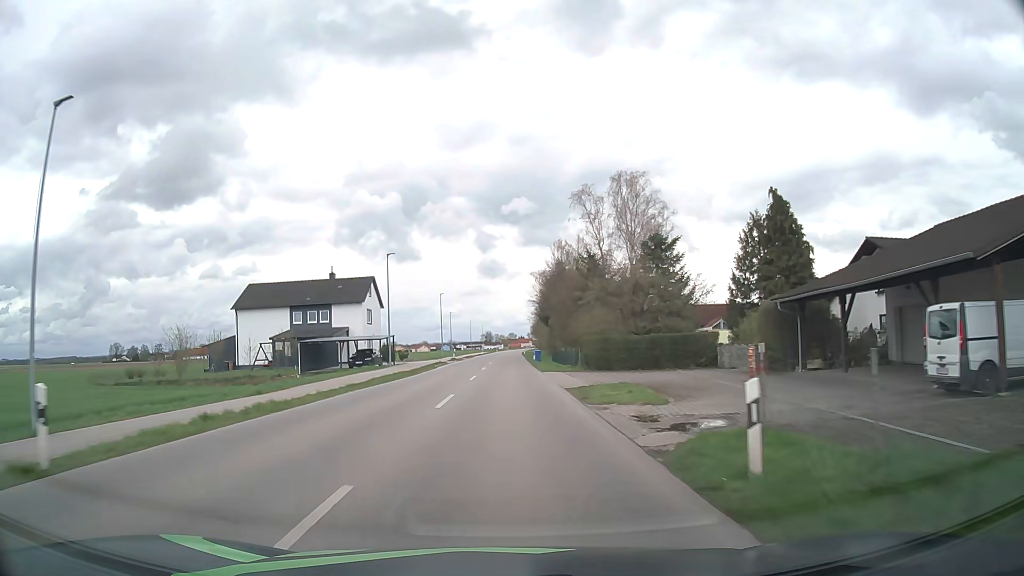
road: secondary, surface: asphalt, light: Day
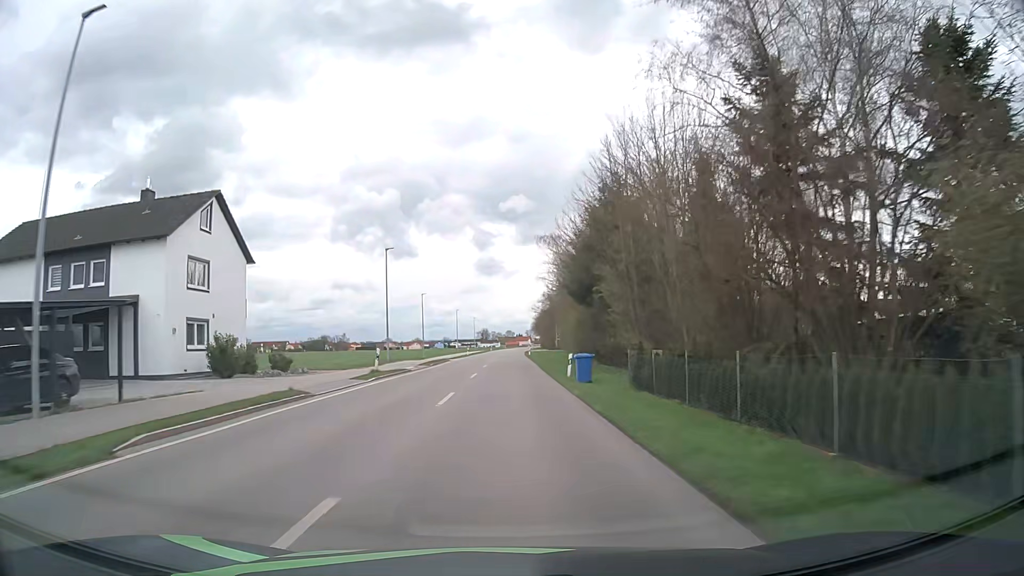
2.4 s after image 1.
(0.0, +38.5) m; 0°
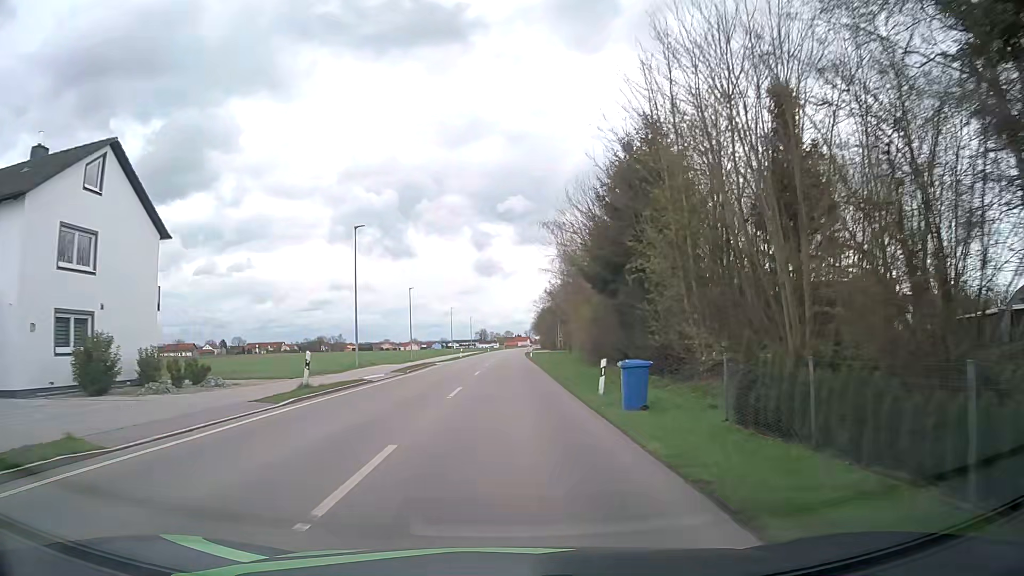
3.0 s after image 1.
(0.0, +9.7) m; 0°
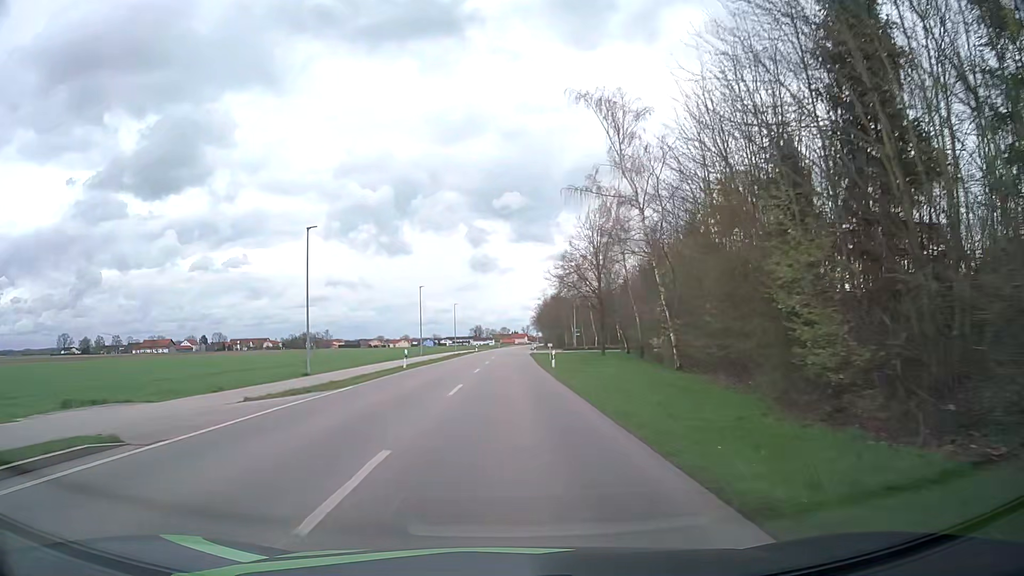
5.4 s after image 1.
(+0.1, +38.4) m; 0°
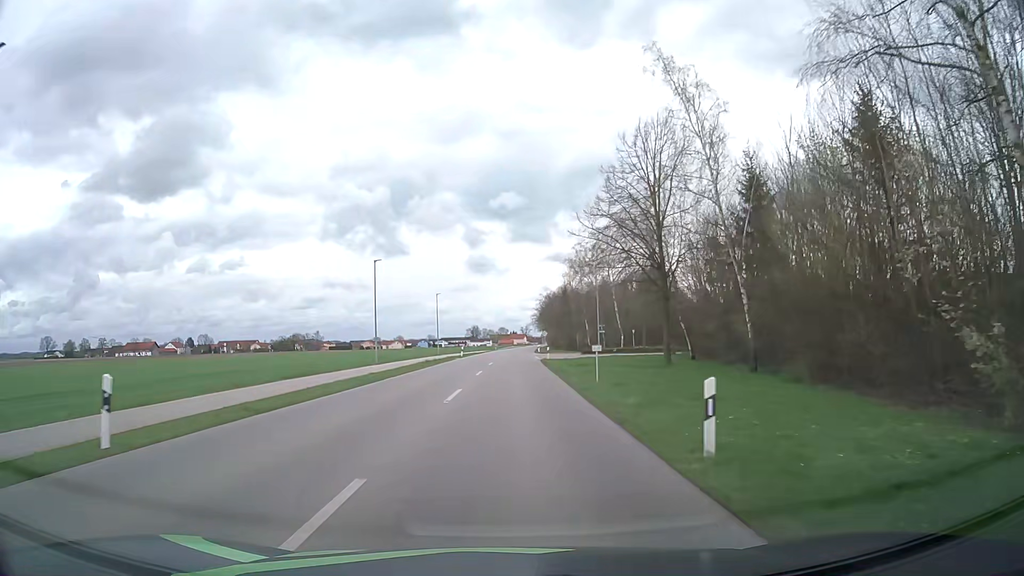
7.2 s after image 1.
(0.0, +26.6) m; 0°
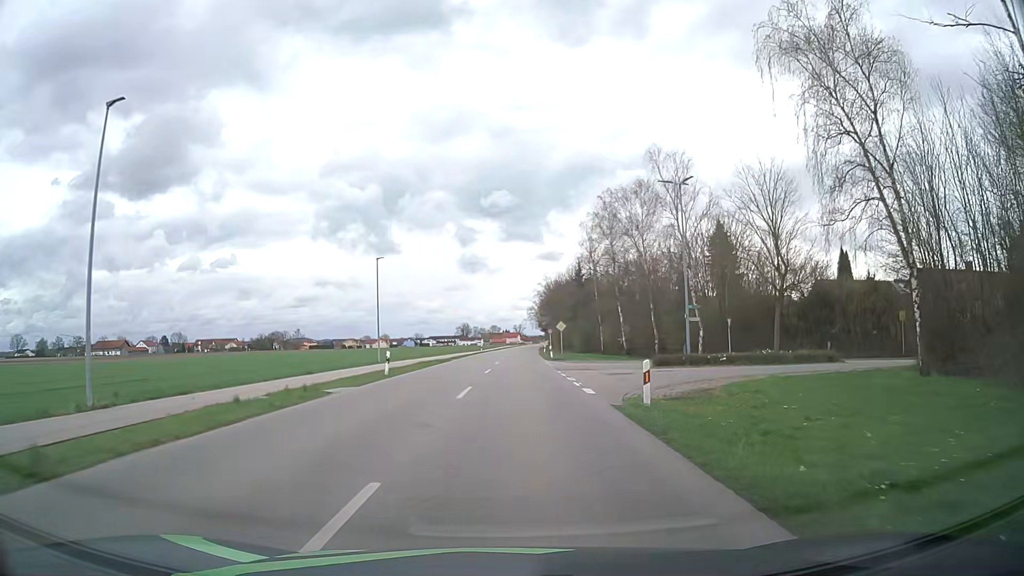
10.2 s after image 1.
(+0.1, +37.2) m; 0°
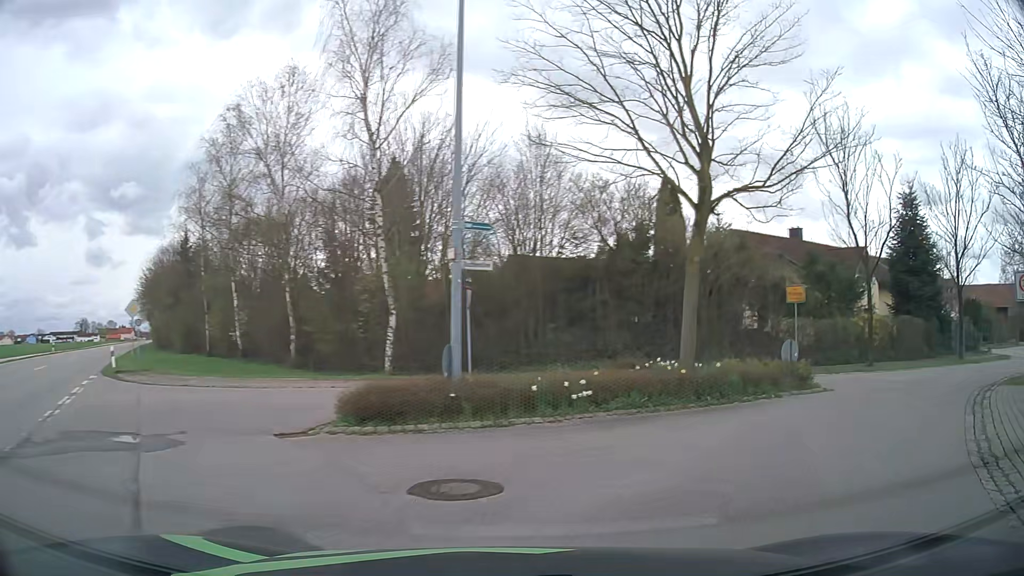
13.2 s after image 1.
(+3.0, +23.7) m; +29°
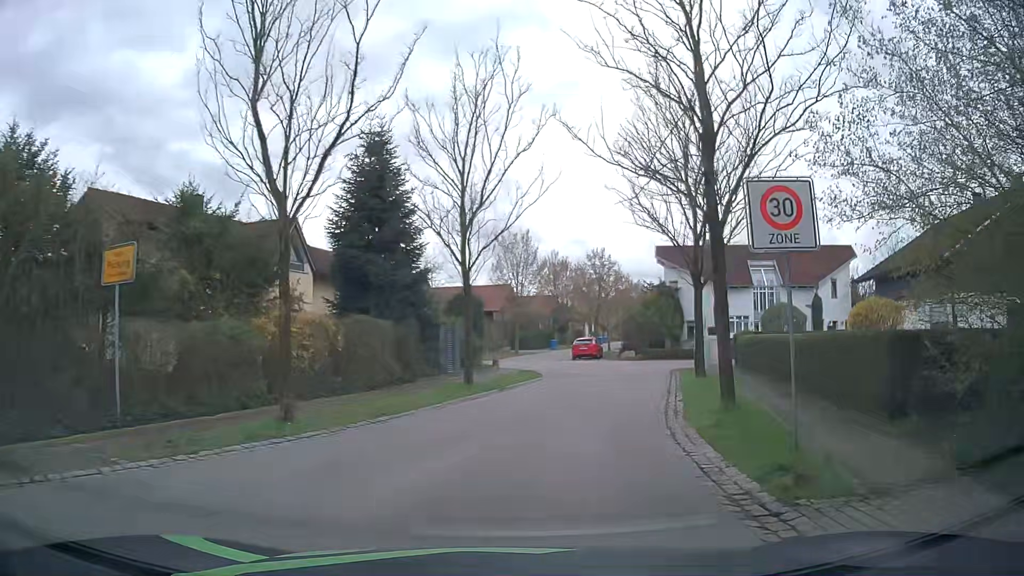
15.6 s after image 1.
(+7.2, +12.4) m; +52°
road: residential
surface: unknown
(+1, +10) (+3, +20) (+5, +30) (+3, +39) (+2, +49) (+5, +59) (+7, +68) (+10, +78) (+13, +88) (+16, +97) m
